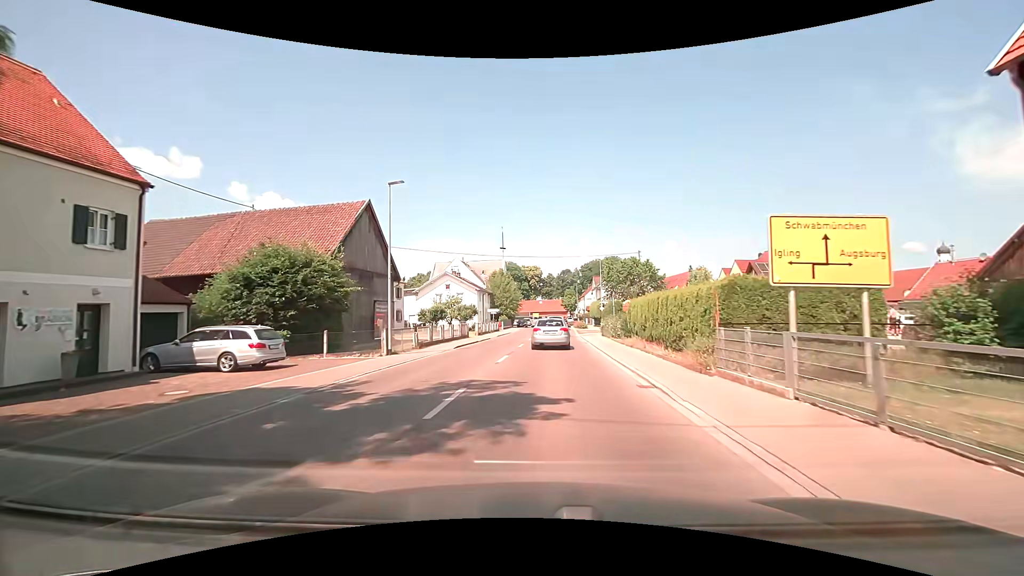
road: tertiary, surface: asphalt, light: Day
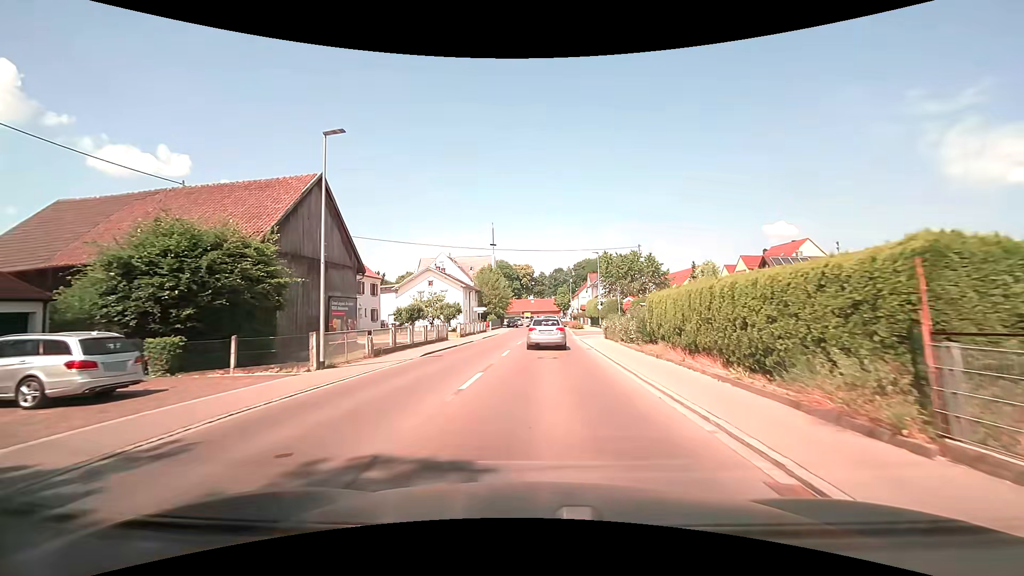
(+0.1, +6.1) m; +1°
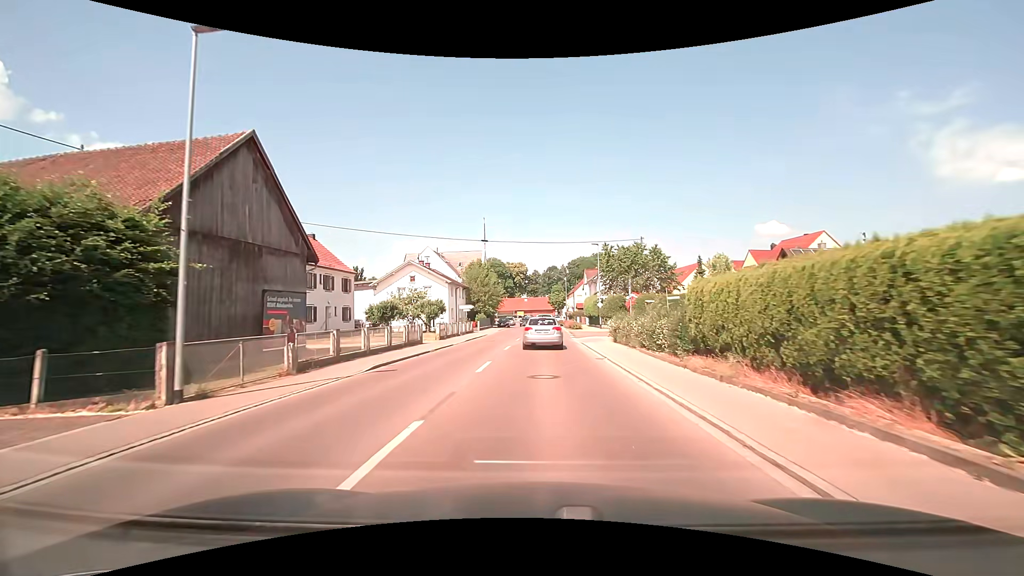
(+0.1, +6.0) m; 0°
(0, +10) (0, +20) (+1, +30) (+1, +40) (+1, +50) (+1, +60) (+2, +70) (+2, +80) (+2, +90) (+2, +100) m
